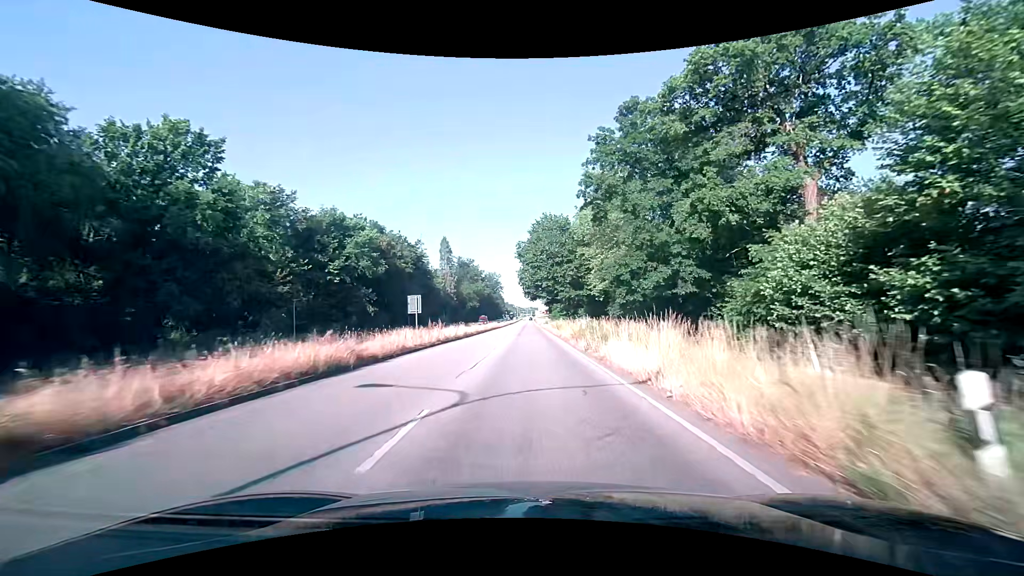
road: primary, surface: asphalt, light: Day
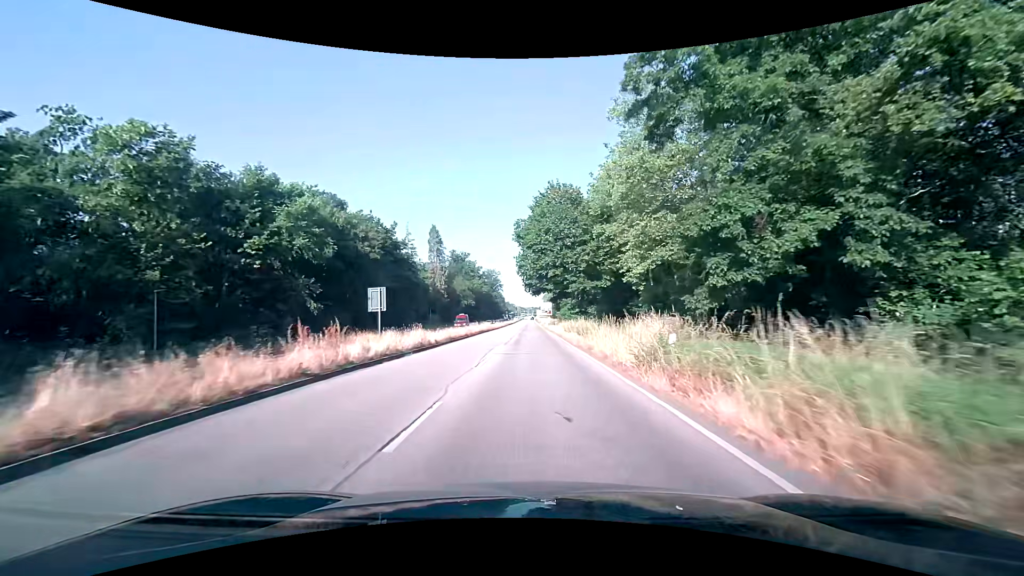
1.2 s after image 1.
(+0.1, +17.5) m; 0°
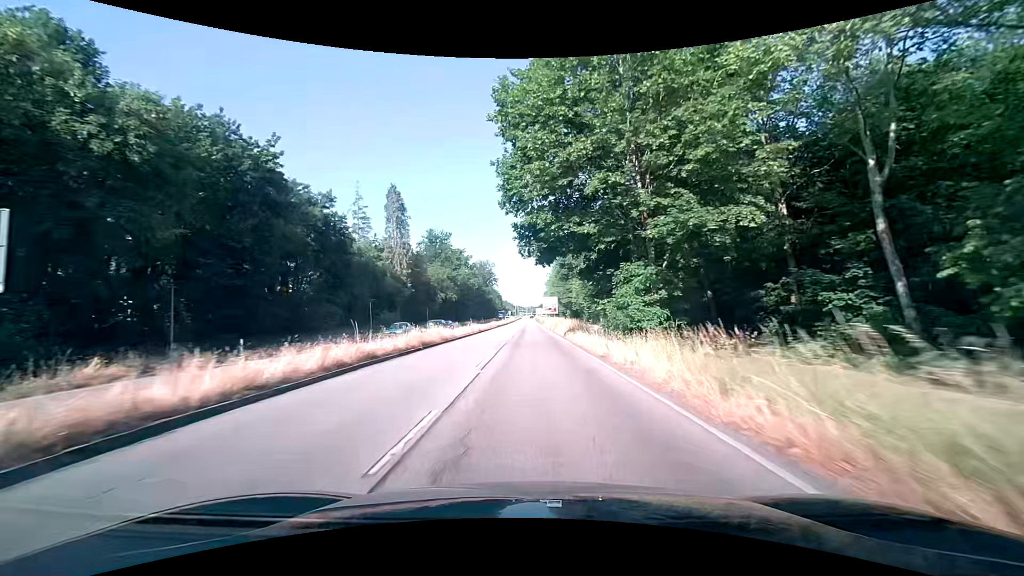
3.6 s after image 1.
(-0.1, +37.1) m; 0°
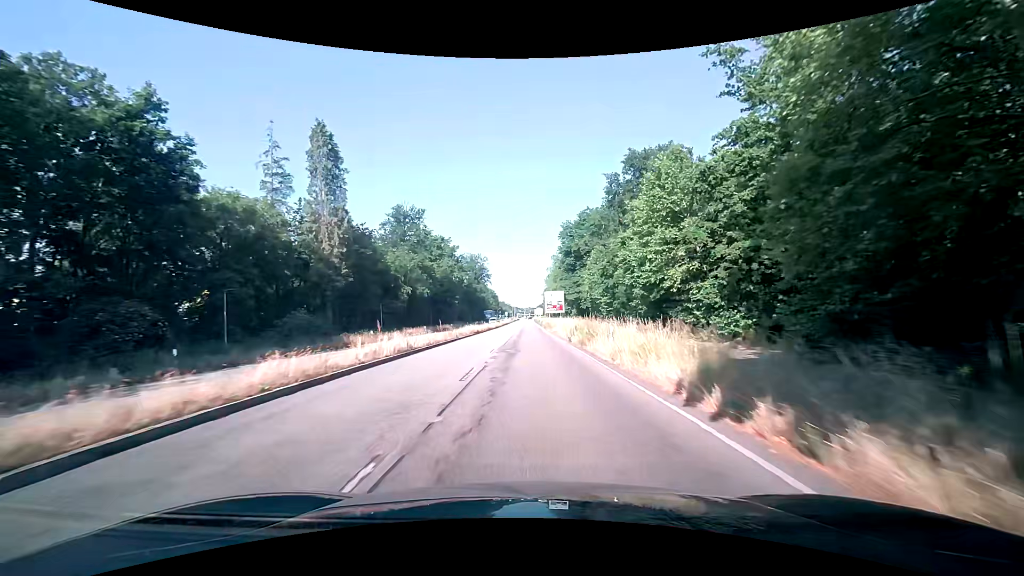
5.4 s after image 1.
(+0.2, +29.5) m; 0°
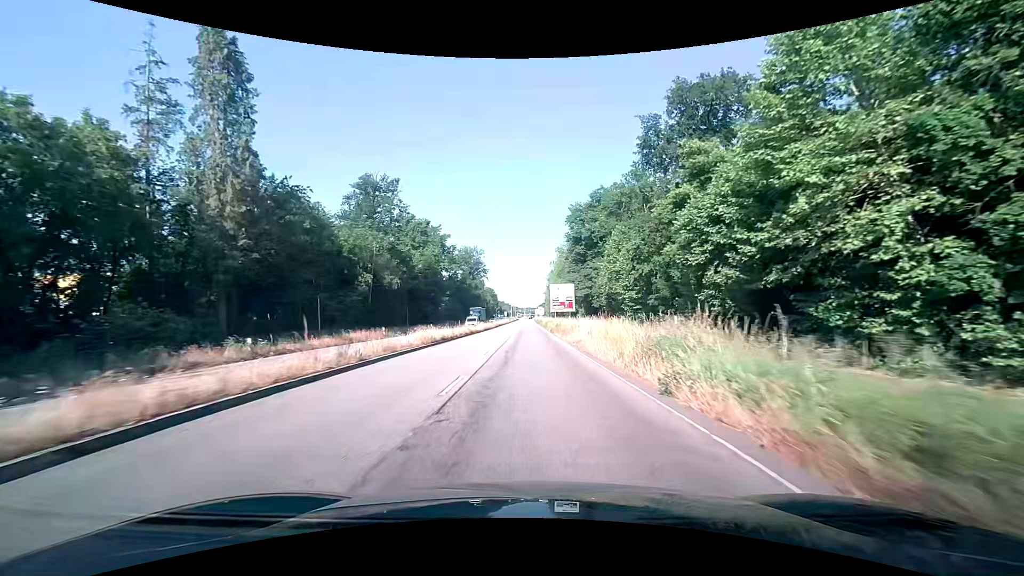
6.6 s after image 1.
(+0.1, +20.4) m; 0°
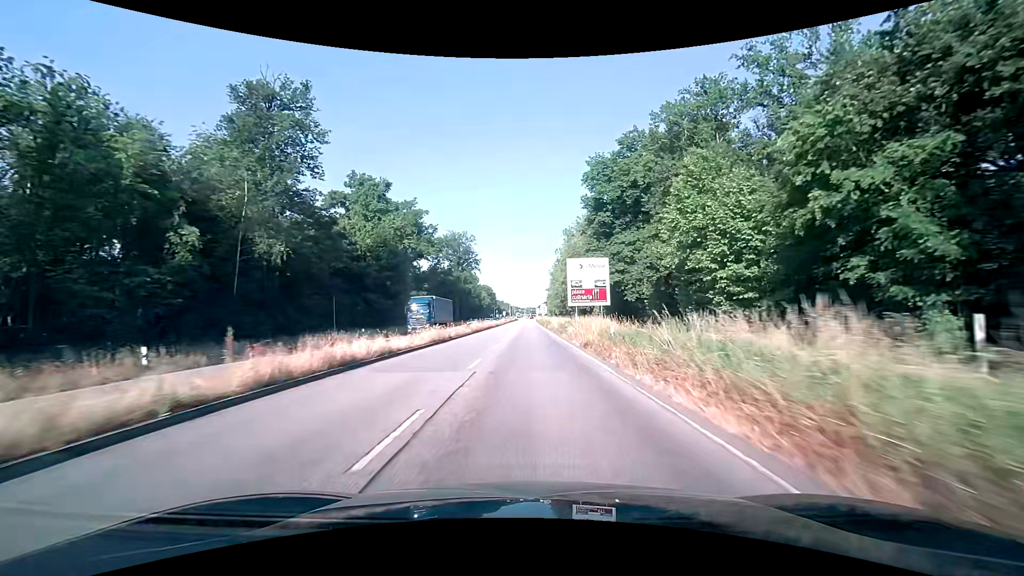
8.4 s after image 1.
(0.0, +31.5) m; 0°
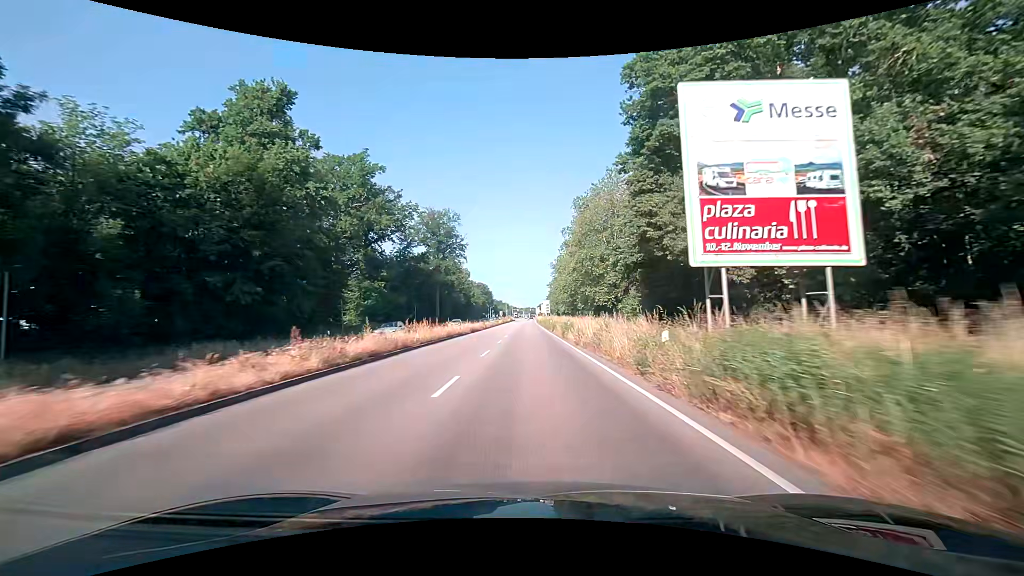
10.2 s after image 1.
(+0.1, +32.4) m; 0°
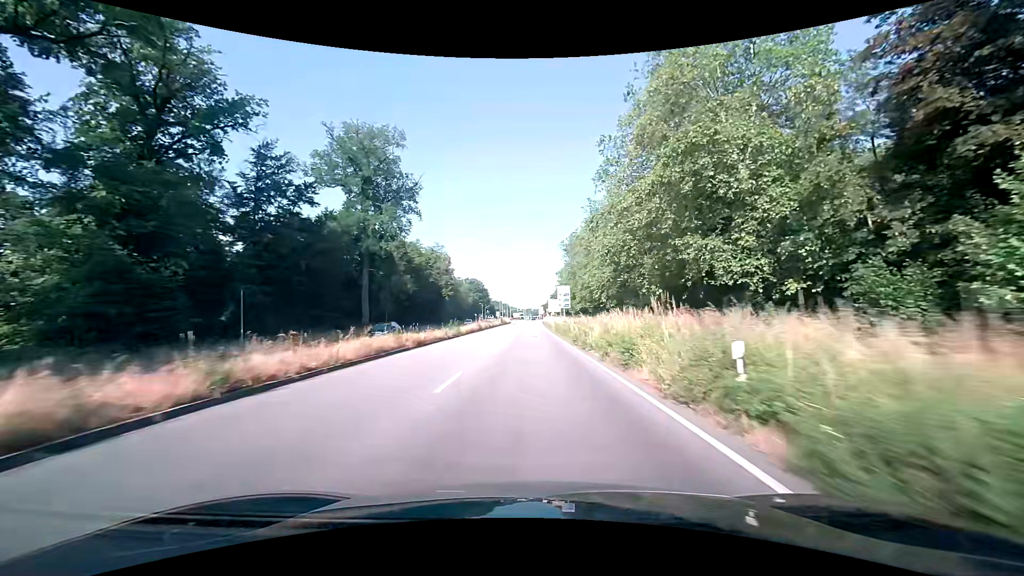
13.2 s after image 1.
(0.0, +54.3) m; 0°
(0, +10) (0, +20) (0, +30) (0, +40) (0, +50) (0, +60) (0, +70) (0, +80) (0, +90) (0, +100) m
